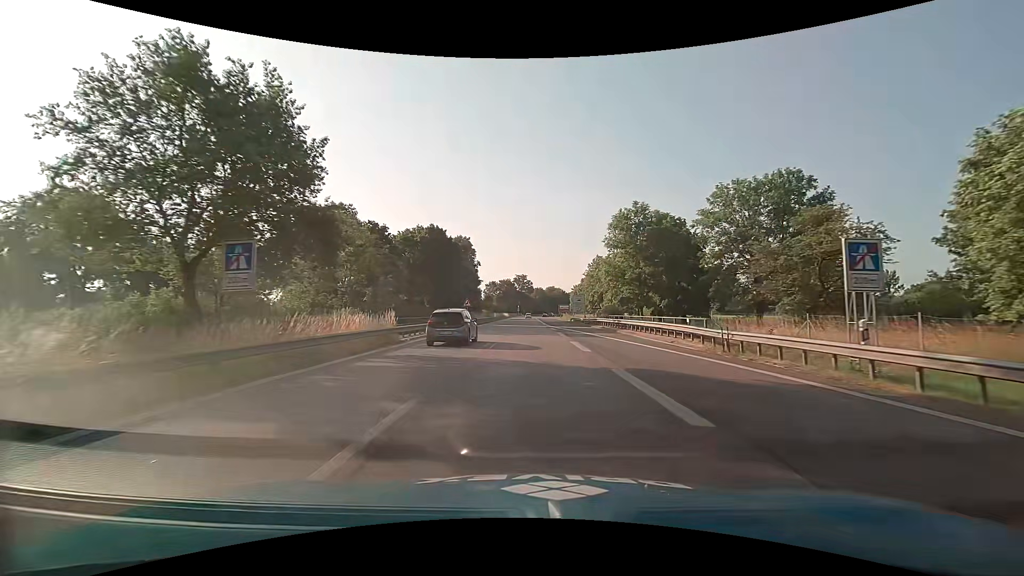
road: motorway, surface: asphalt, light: Day
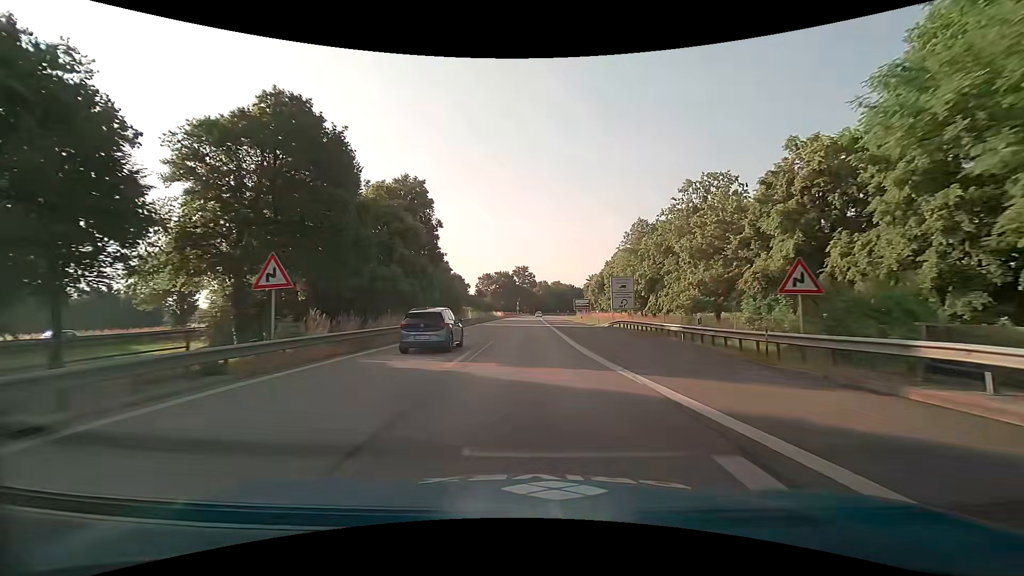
(-0.1, +43.6) m; -1°
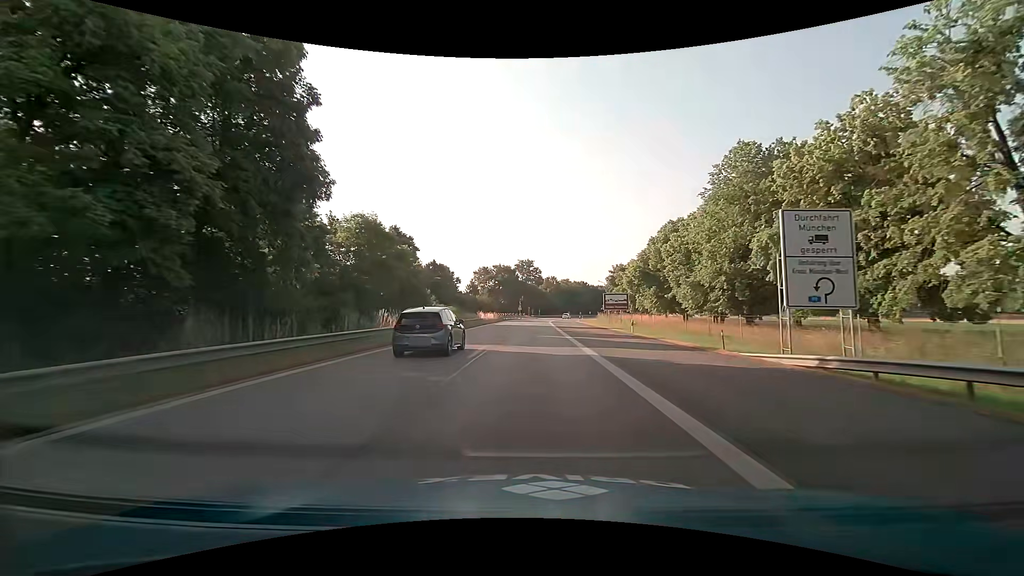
(0.0, +33.2) m; 0°
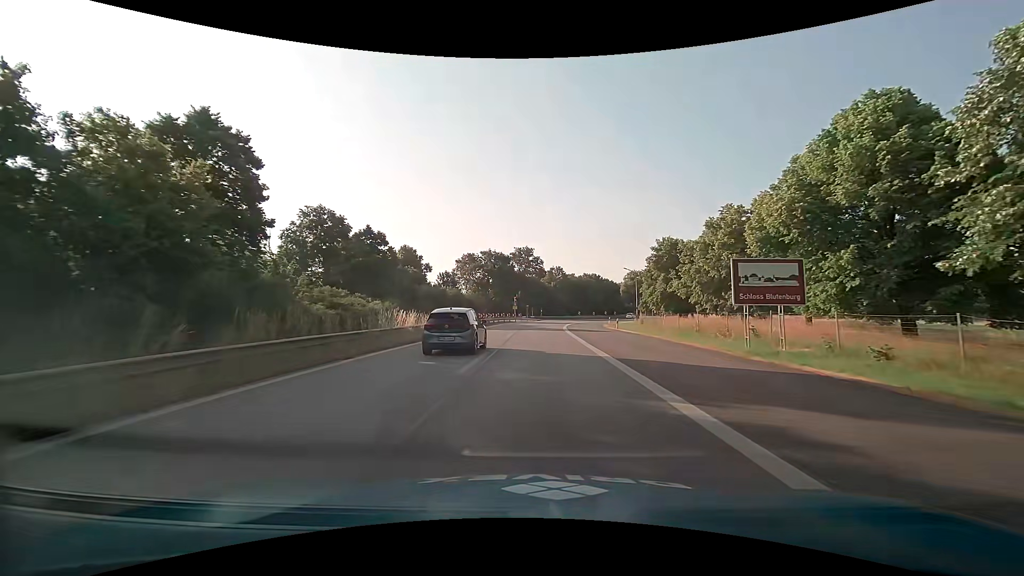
(-0.1, +38.7) m; 0°
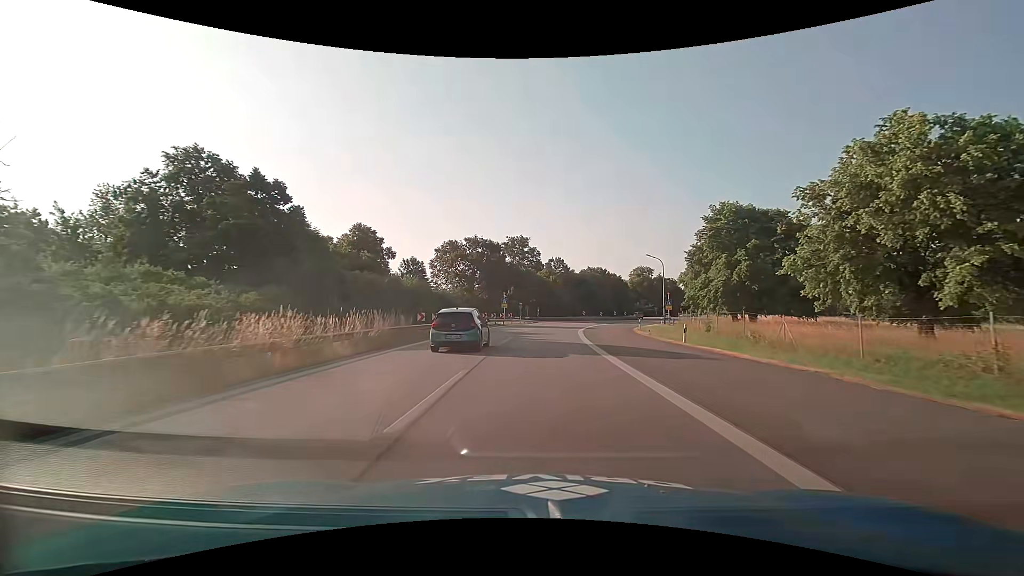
(+0.1, +22.8) m; +1°
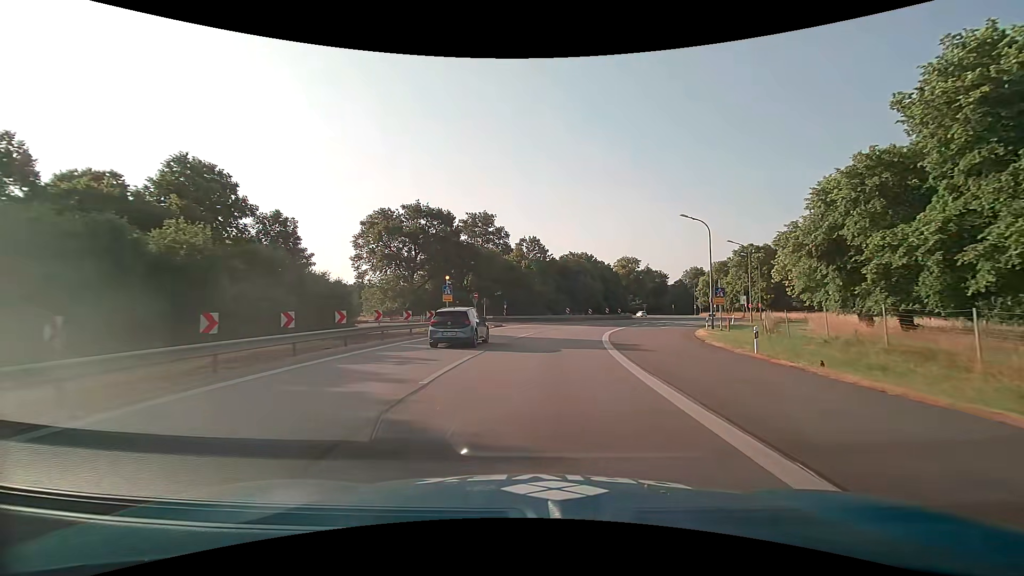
(+0.6, +30.1) m; +3°
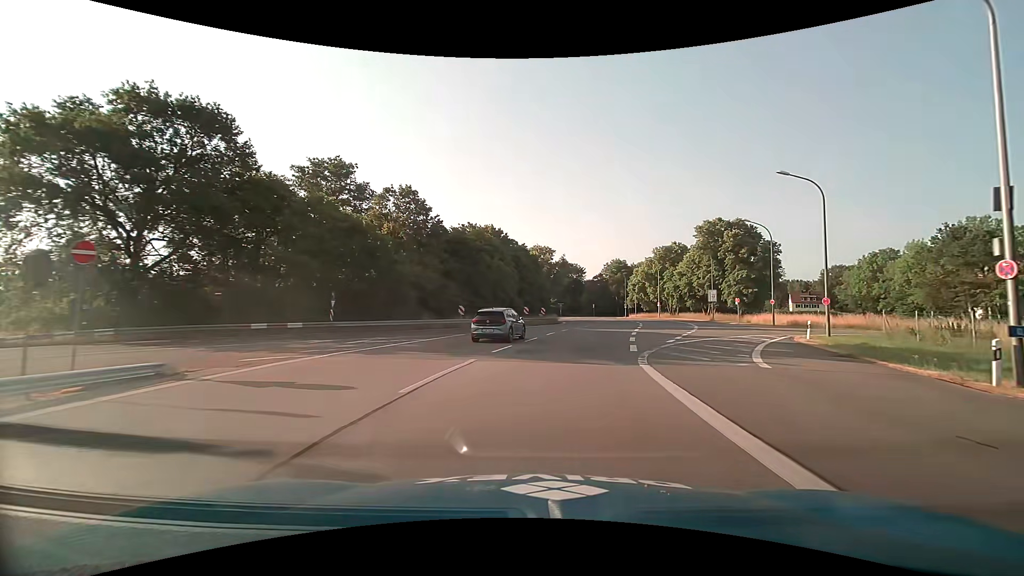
(+2.7, +35.3) m; +11°
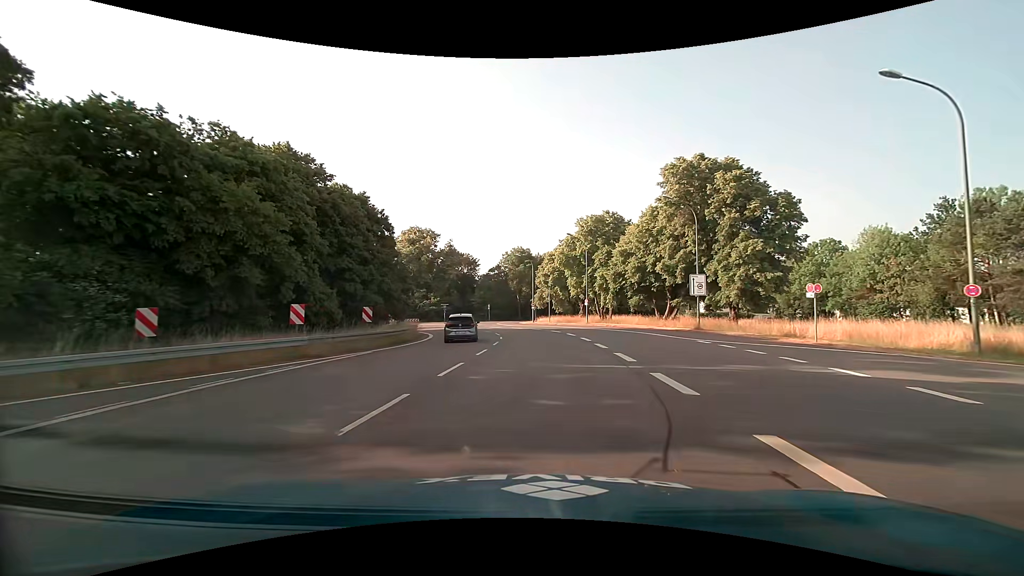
(+3.9, +34.0) m; +12°
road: primary
(0, +10) (0, +20) (0, +30) (-1, +40) (-3, +50) (-8, +59) (-13, +67) (-21, +74) (-29, +80) (-37, +85) m
